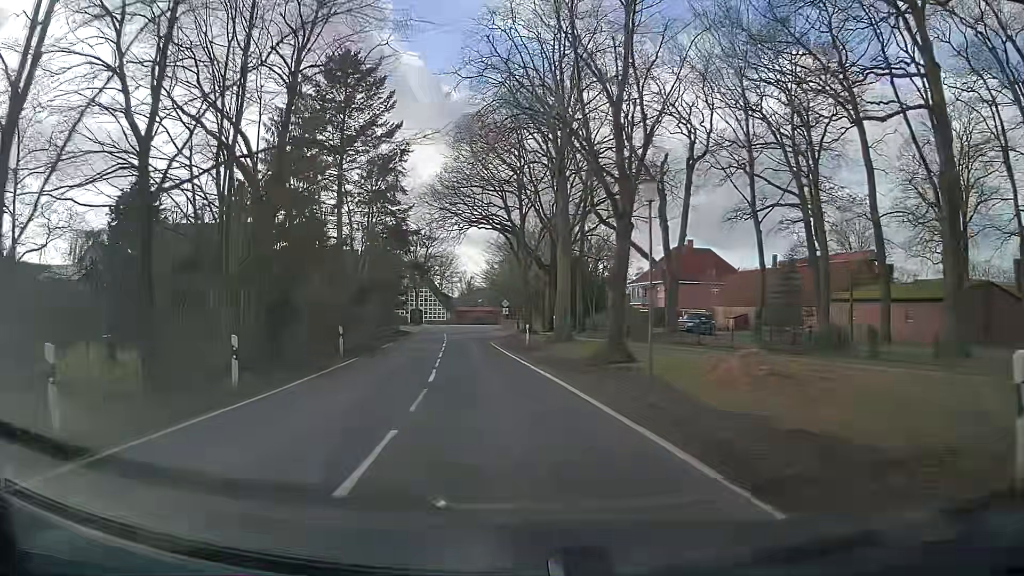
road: secondary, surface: asphalt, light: Day
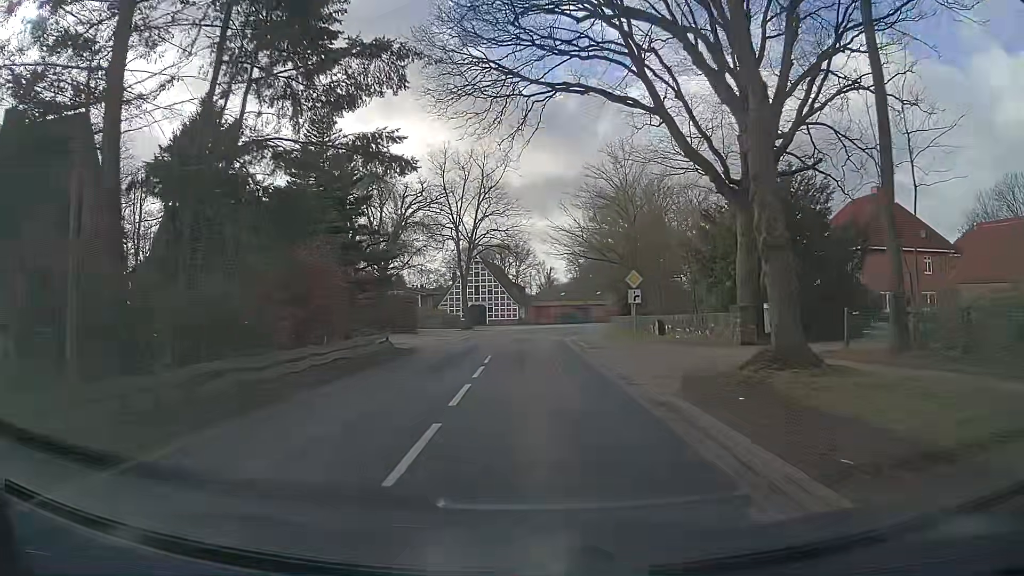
(-3.5, +36.3) m; -7°
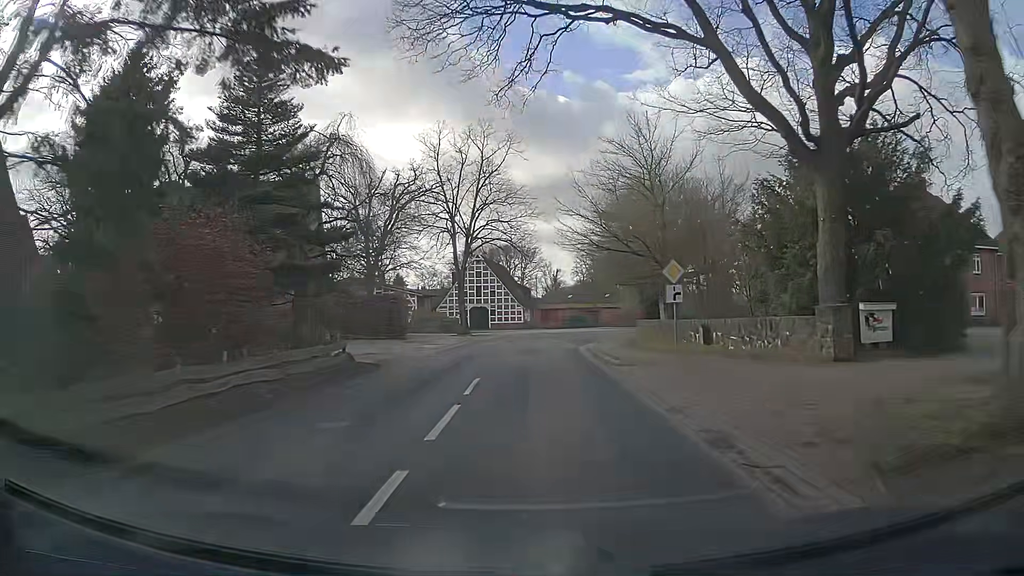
(0.0, +7.1) m; 0°
(0, +10) (0, +20) (0, +30) (+1, +40) (+4, +49) (+10, +57) (+18, +64) (+27, +68) (+37, +69) (+47, +69) m
